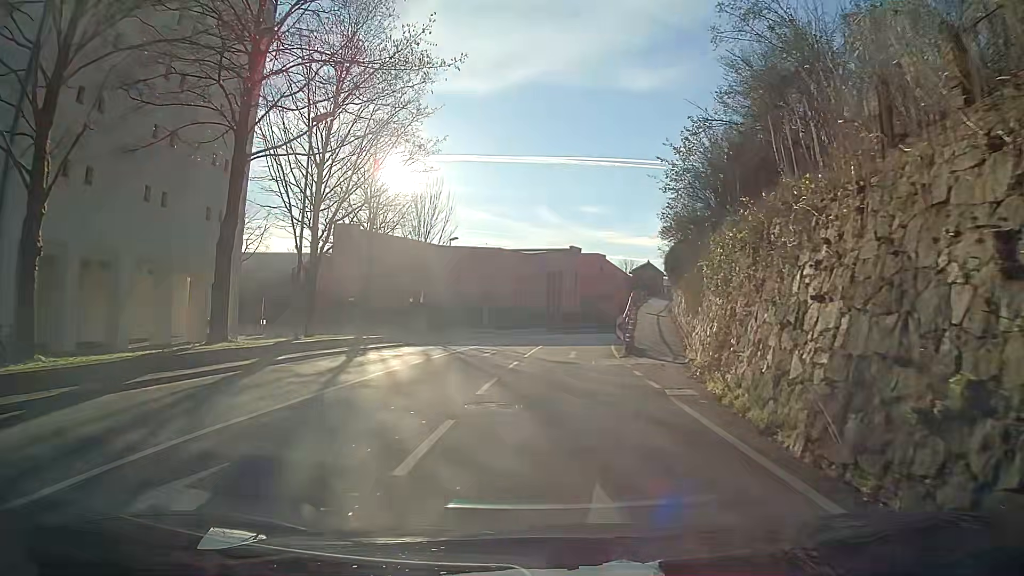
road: tertiary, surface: asphalt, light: Day
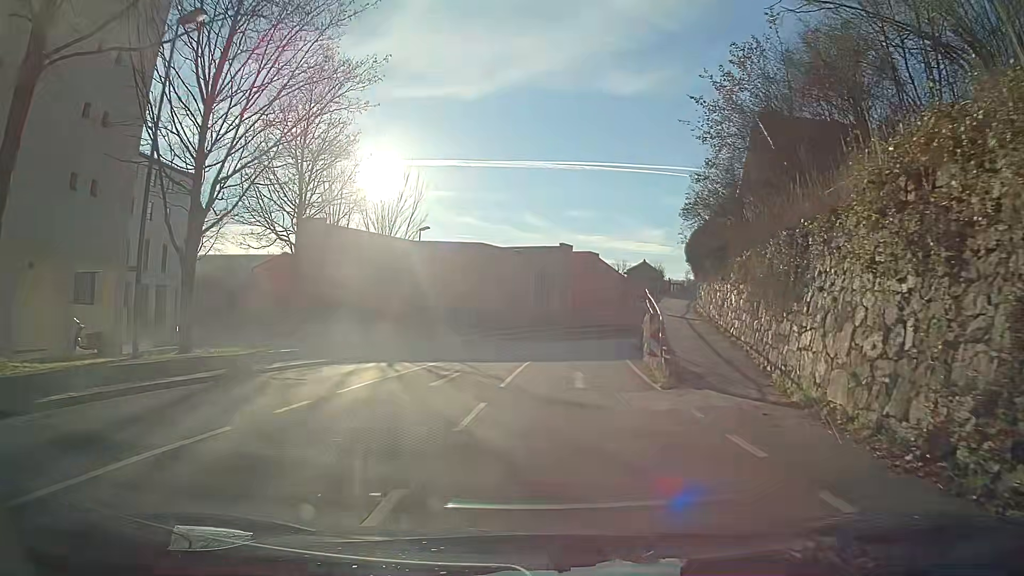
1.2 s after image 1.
(+0.2, +9.6) m; +2°
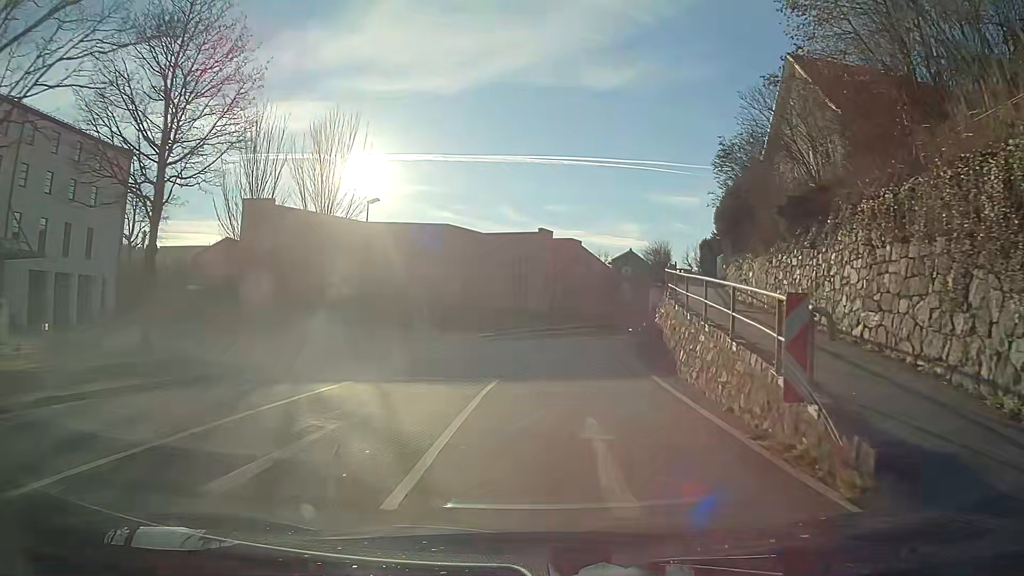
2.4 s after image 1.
(+0.1, +9.7) m; +2°
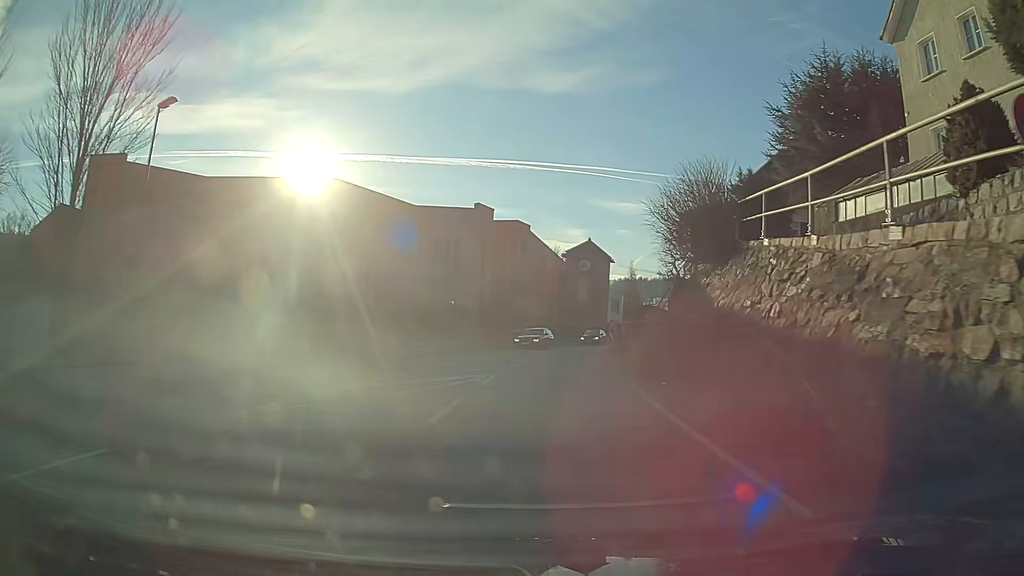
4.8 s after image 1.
(+0.9, +19.6) m; +4°
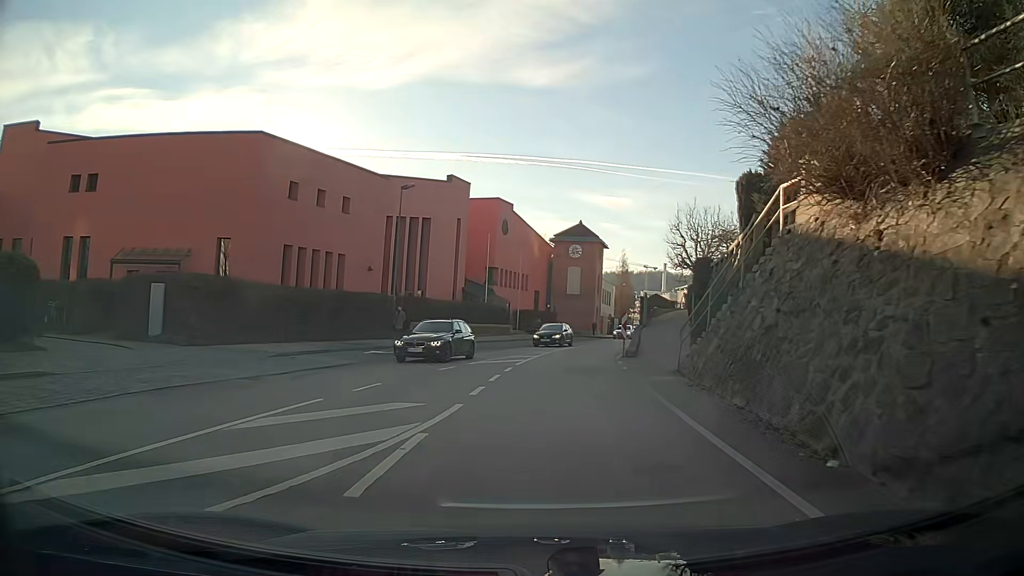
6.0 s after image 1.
(+0.1, +10.0) m; +1°
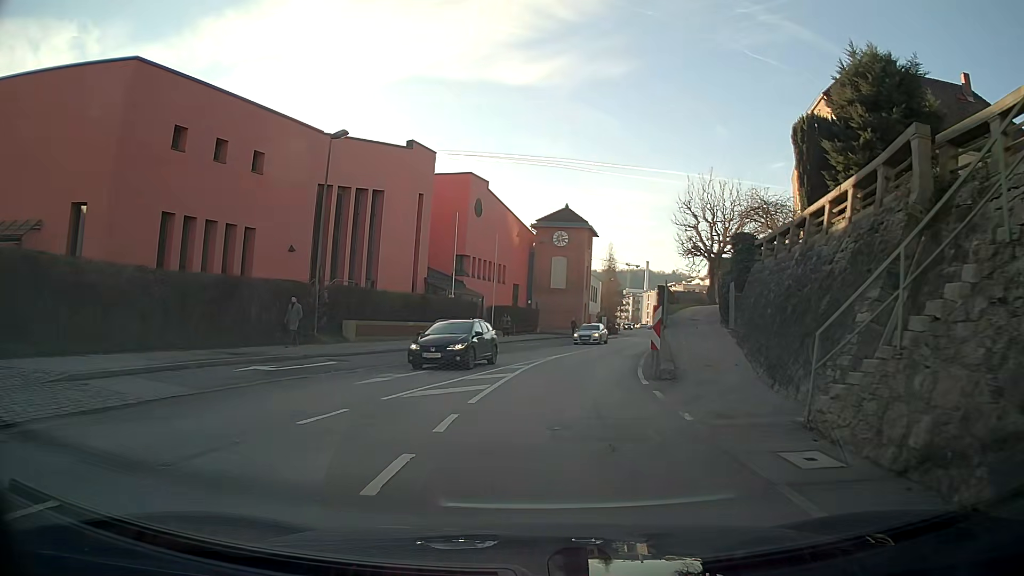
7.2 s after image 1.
(+0.1, +10.0) m; +2°
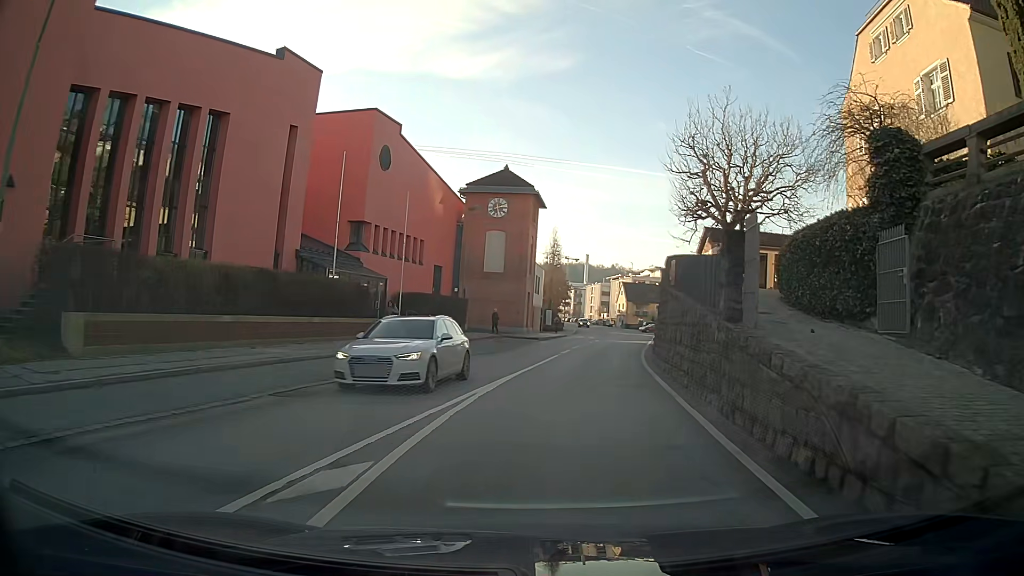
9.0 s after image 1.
(+0.7, +15.0) m; +6°
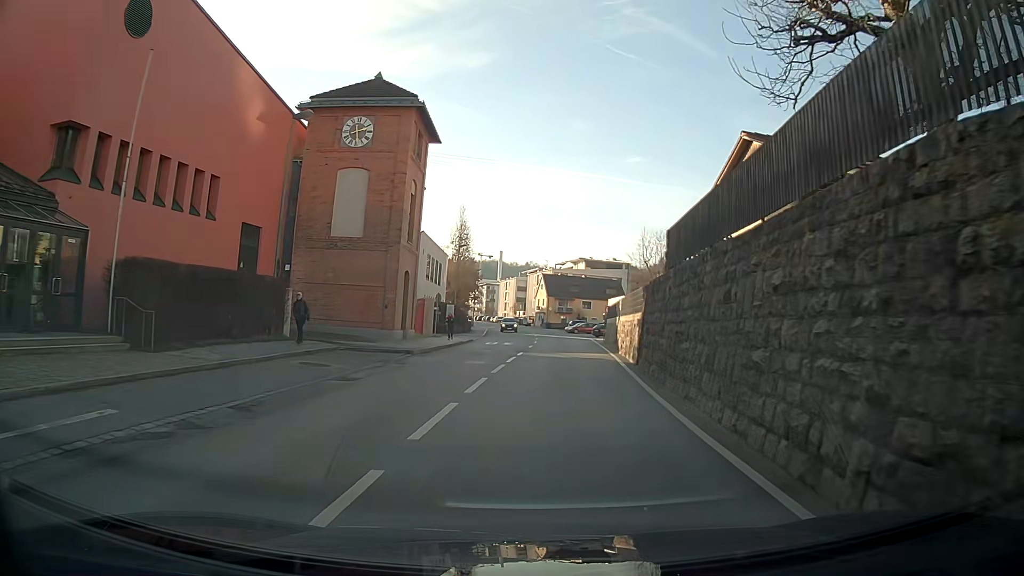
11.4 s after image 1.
(+1.3, +20.0) m; +7°
(0, +10) (+1, +20) (+1, +30) (+1, +40) (+1, +50) (+1, +60) (+1, +70) (0, +80) (-1, +90) (-2, +100) m
